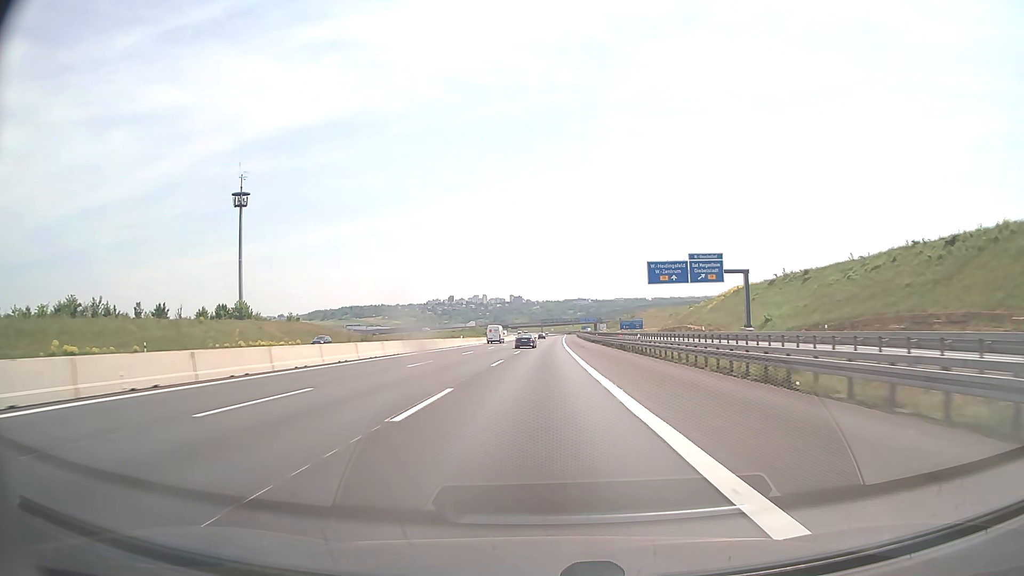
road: motorway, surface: asphalt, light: Day
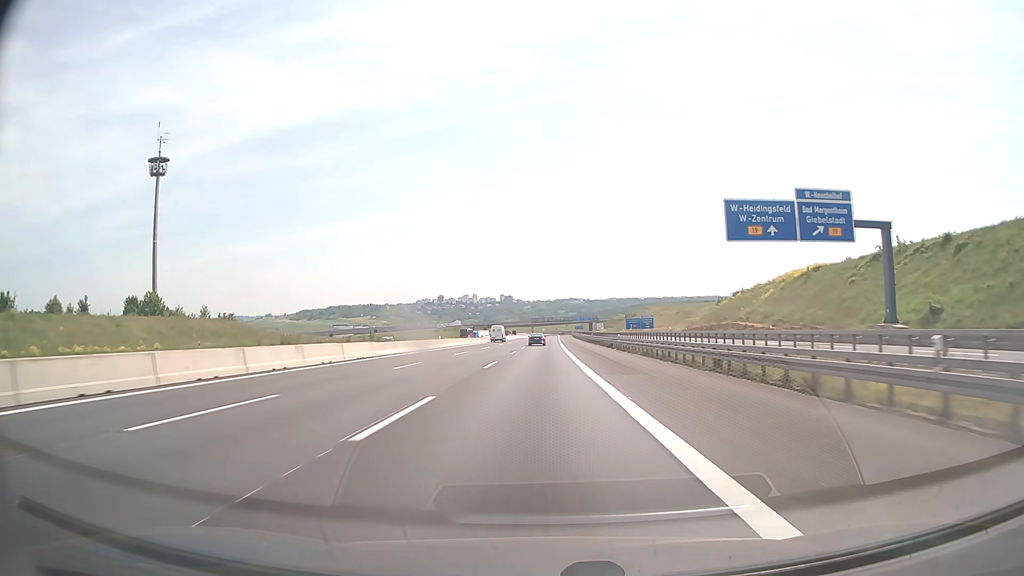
(+0.2, +38.1) m; +1°
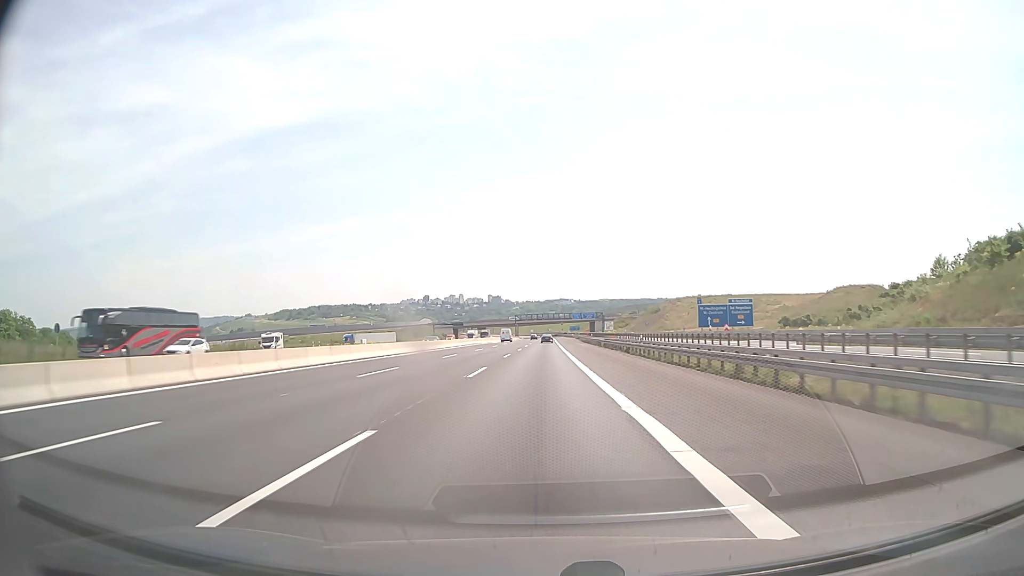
(+0.7, +95.2) m; +1°
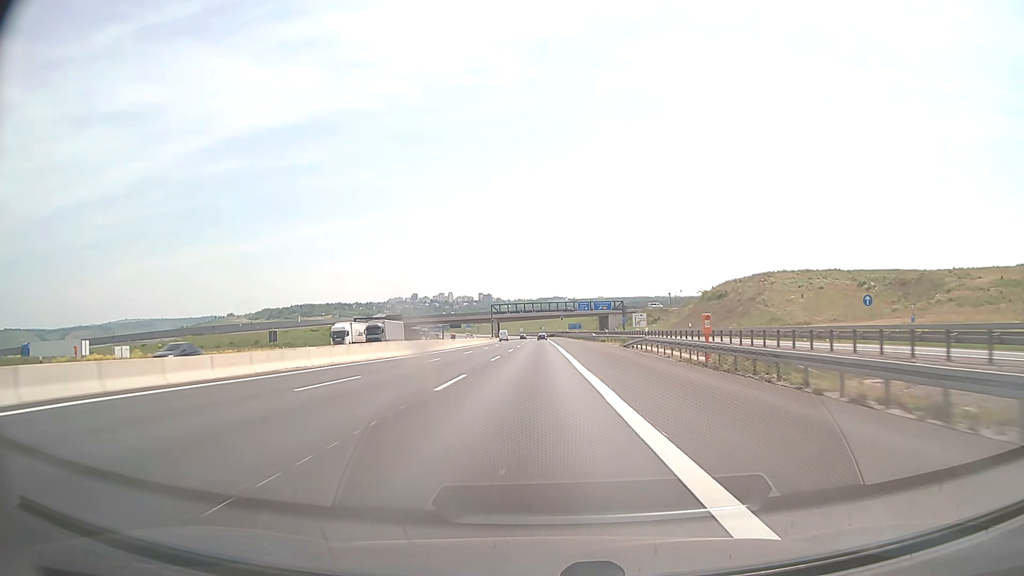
(+0.5, +95.3) m; +1°
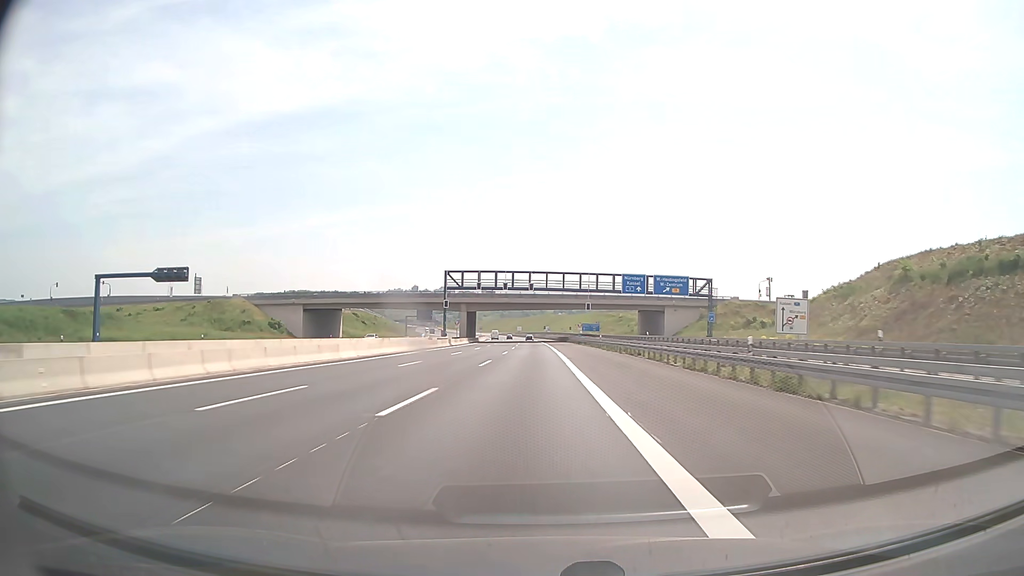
(-0.3, +95.2) m; 0°
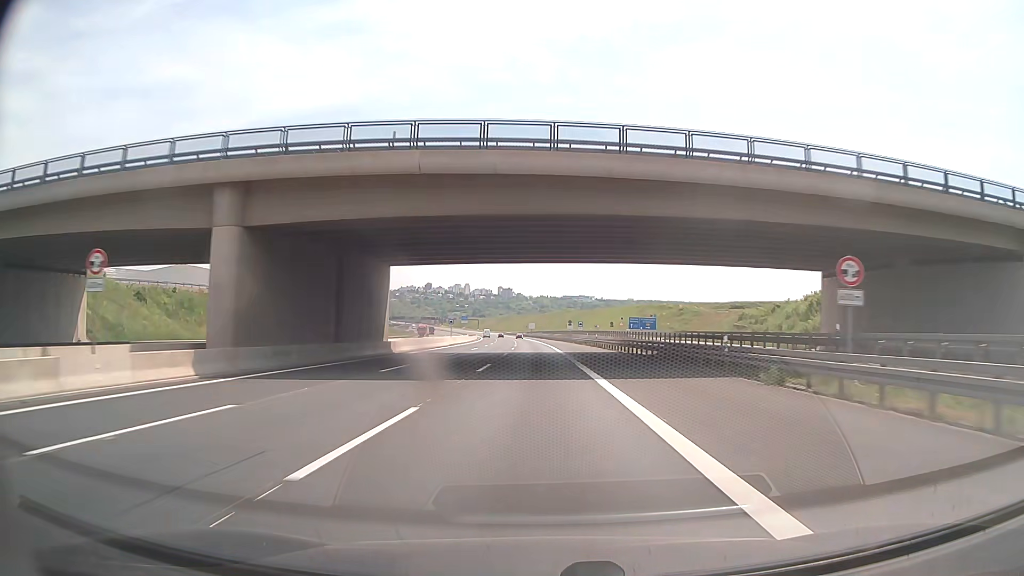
(-1.3, +95.2) m; -2°
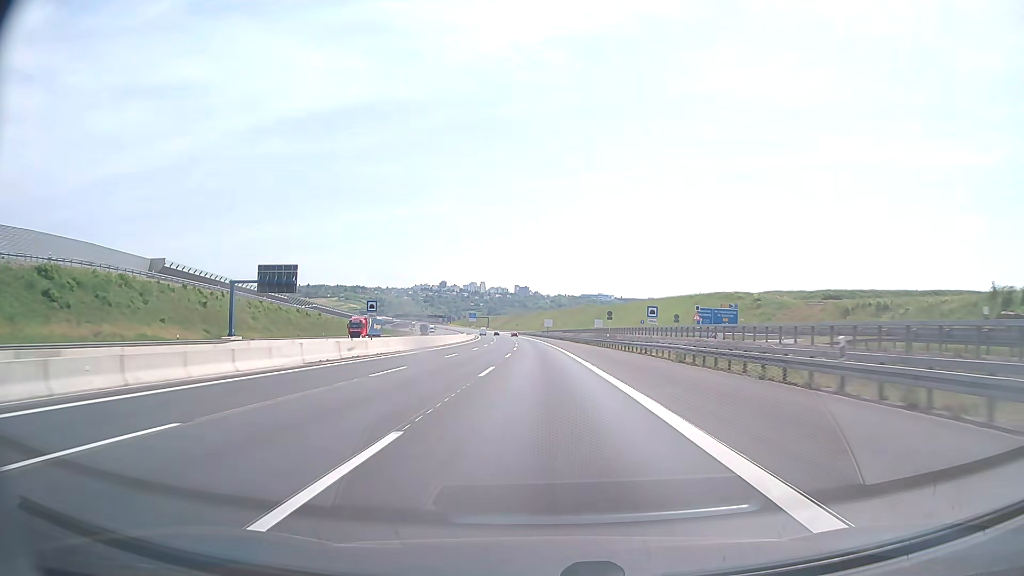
(-0.8, +57.2) m; -1°
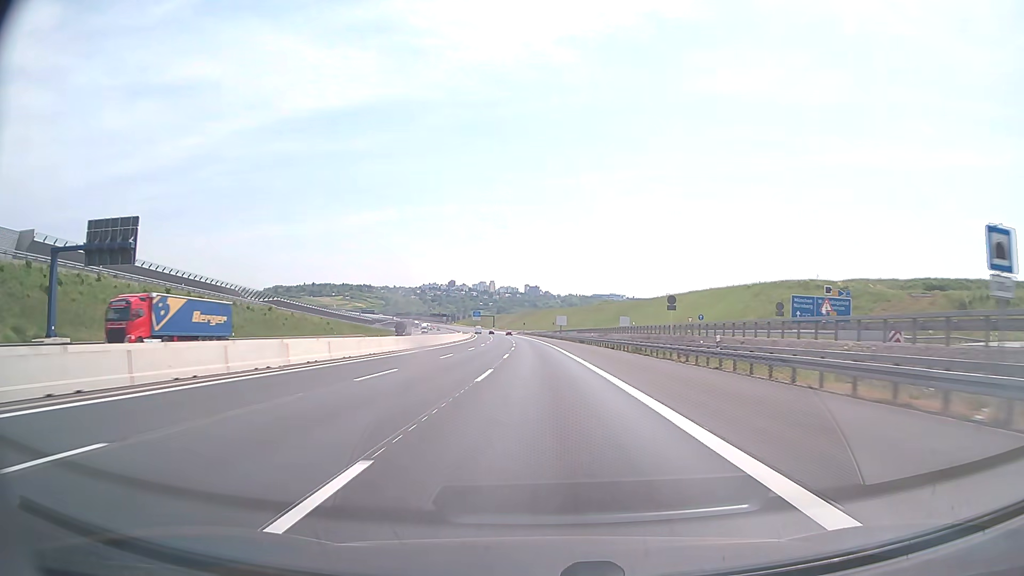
(-0.7, +38.1) m; -1°
(0, +10) (0, +20) (0, +30) (0, +40) (-1, +50) (-1, +60) (-1, +70) (-2, +80) (-2, +90) (-2, +100) m
